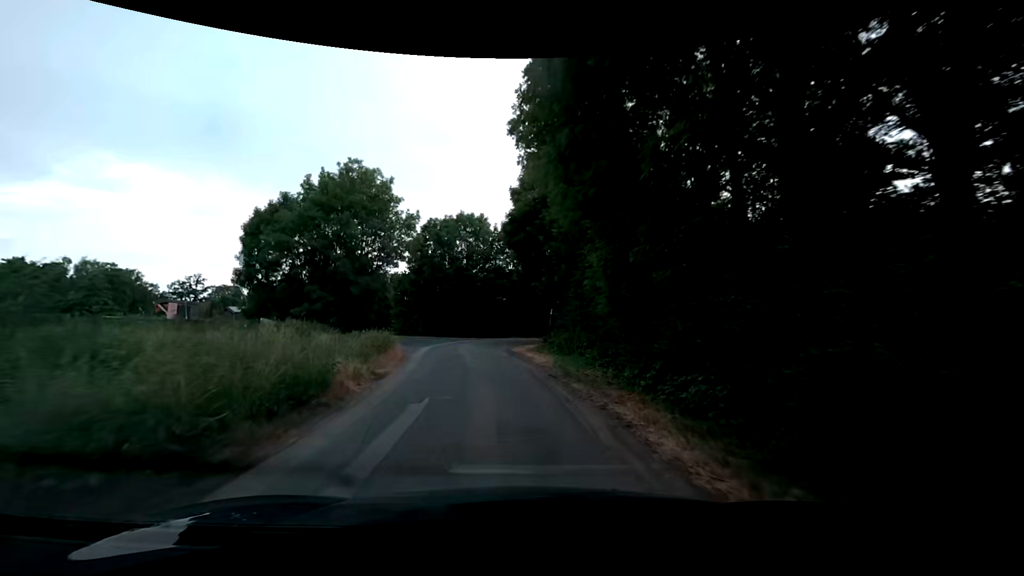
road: unclassified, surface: asphalt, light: Day
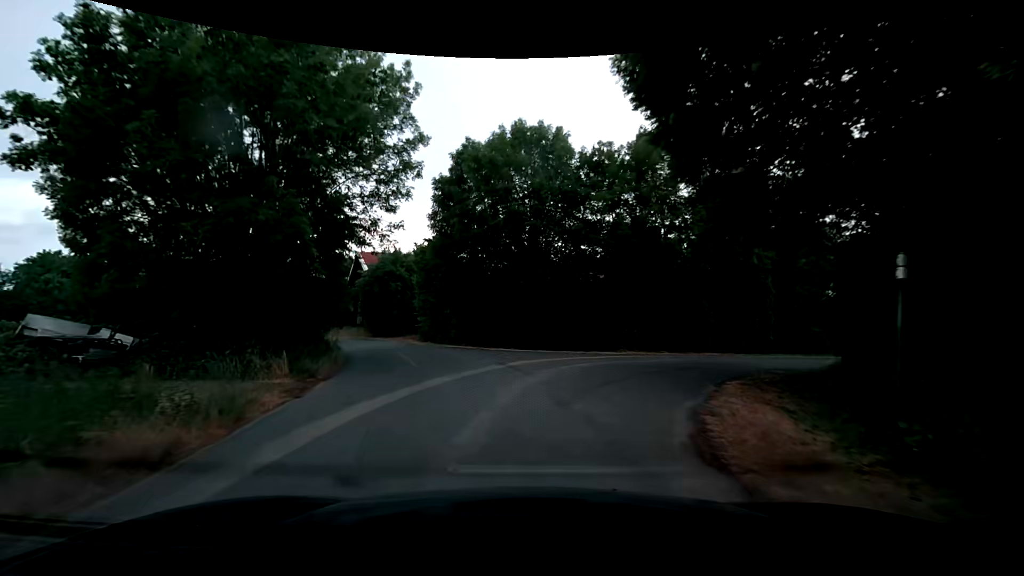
(-1.7, +22.7) m; -9°
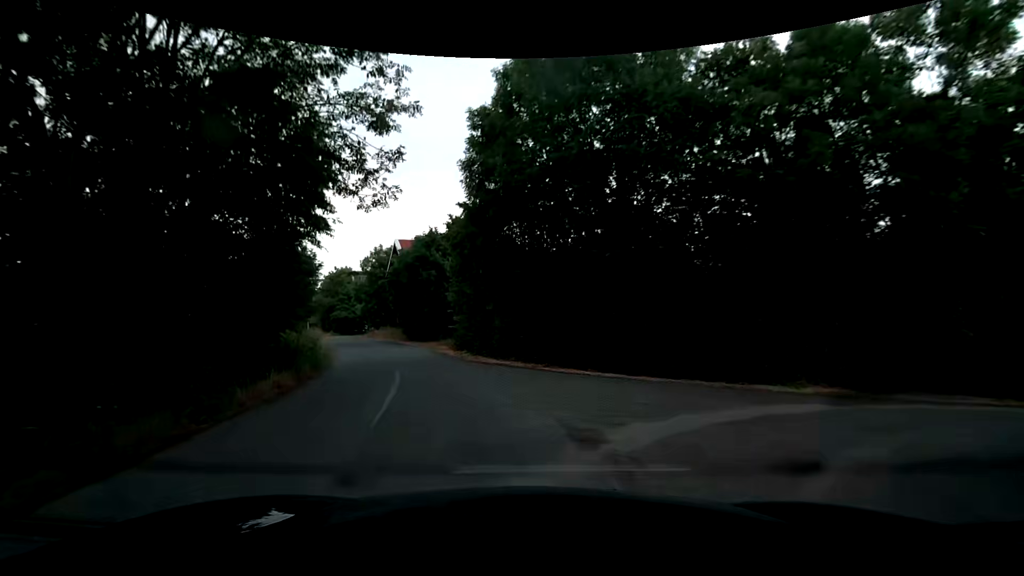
(-0.6, +10.3) m; -7°
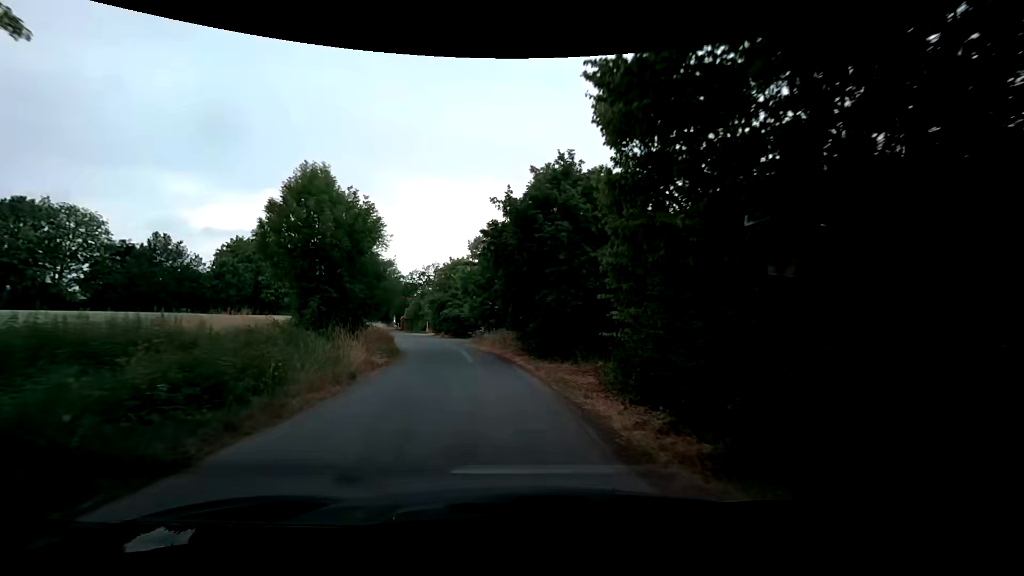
(-2.3, +15.6) m; -16°
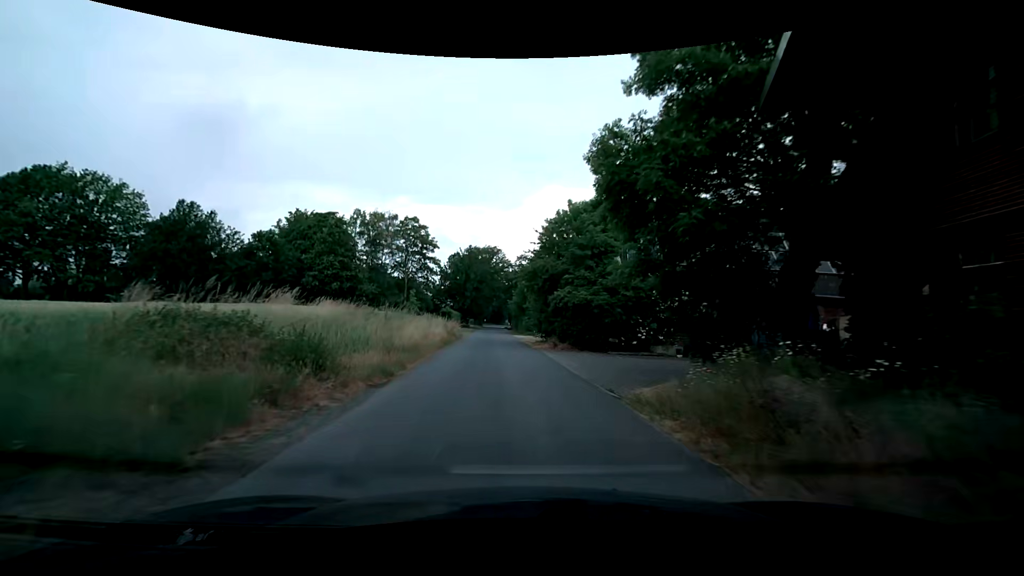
(-3.4, +29.1) m; -13°
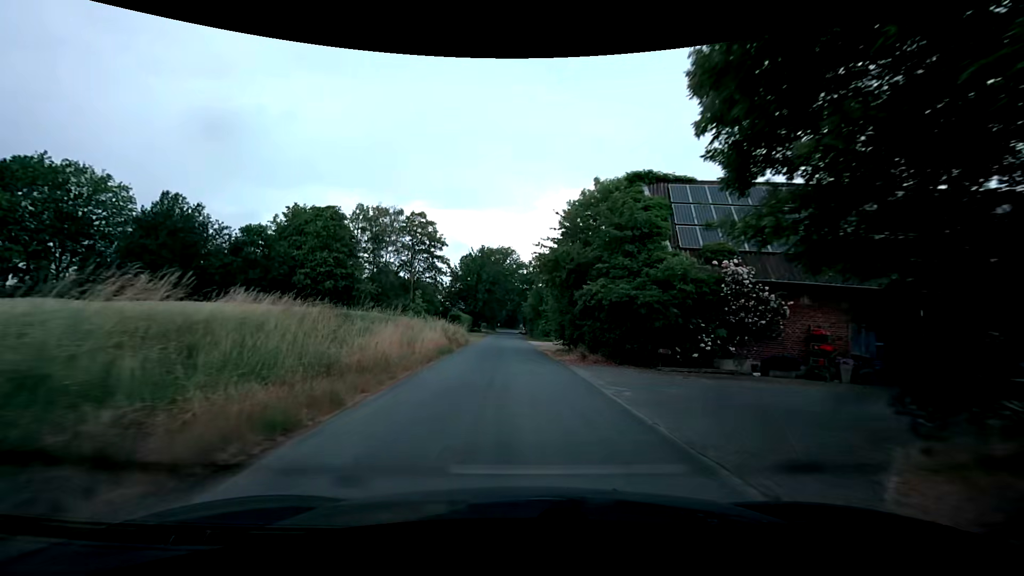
(-0.1, +6.3) m; -2°
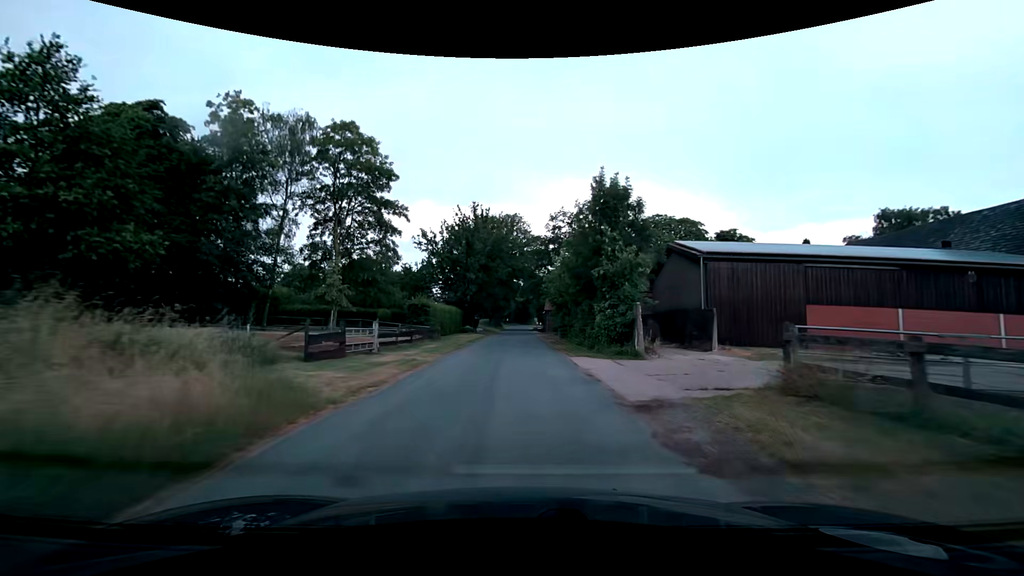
(-1.0, +33.0) m; -1°
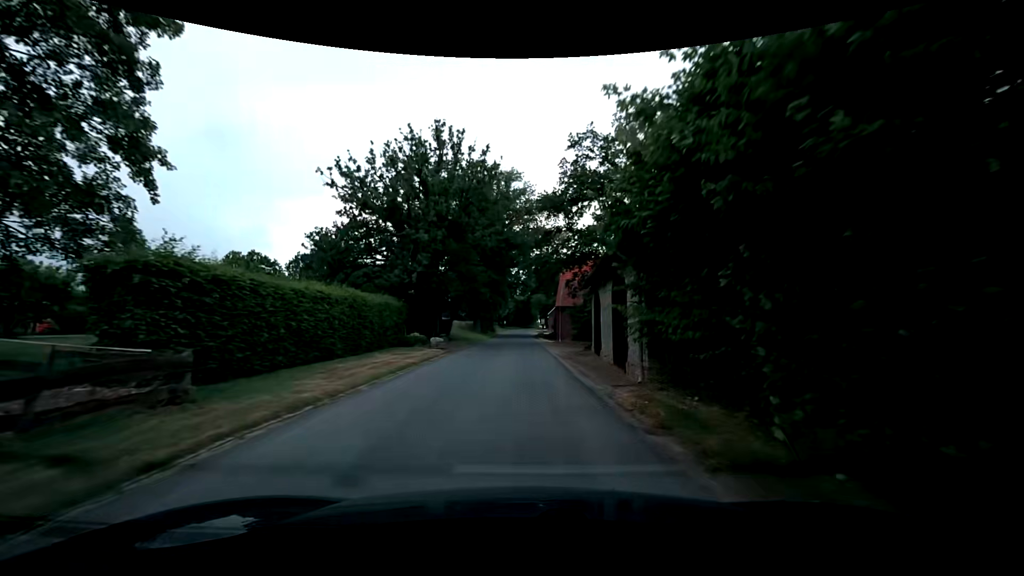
(+0.1, +27.9) m; 0°
(0, +10) (0, +20) (0, +30) (0, +40) (0, +50) (0, +60) (0, +70) (-1, +80) (-1, +90) (-1, +100) m
